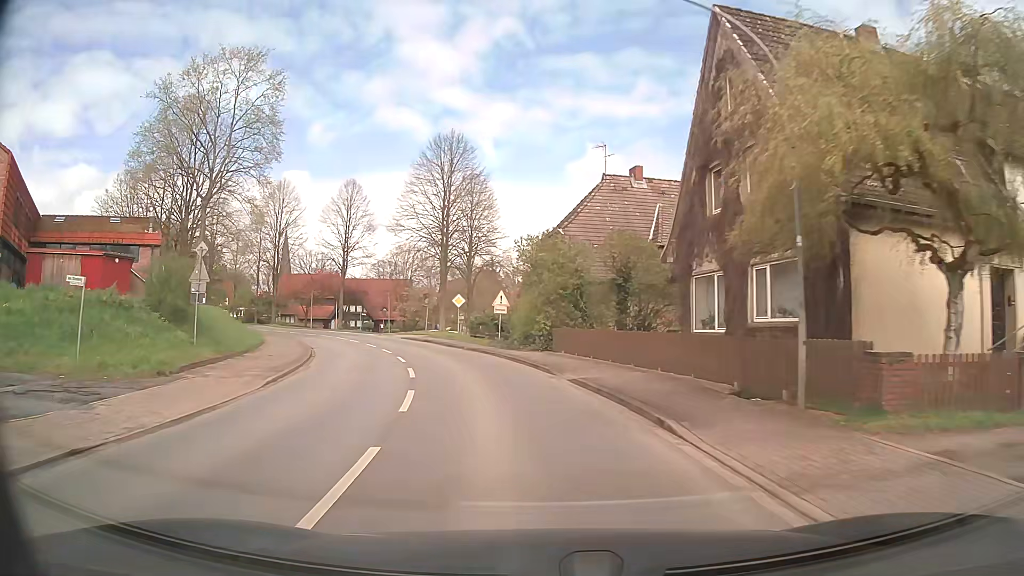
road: secondary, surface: asphalt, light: Day
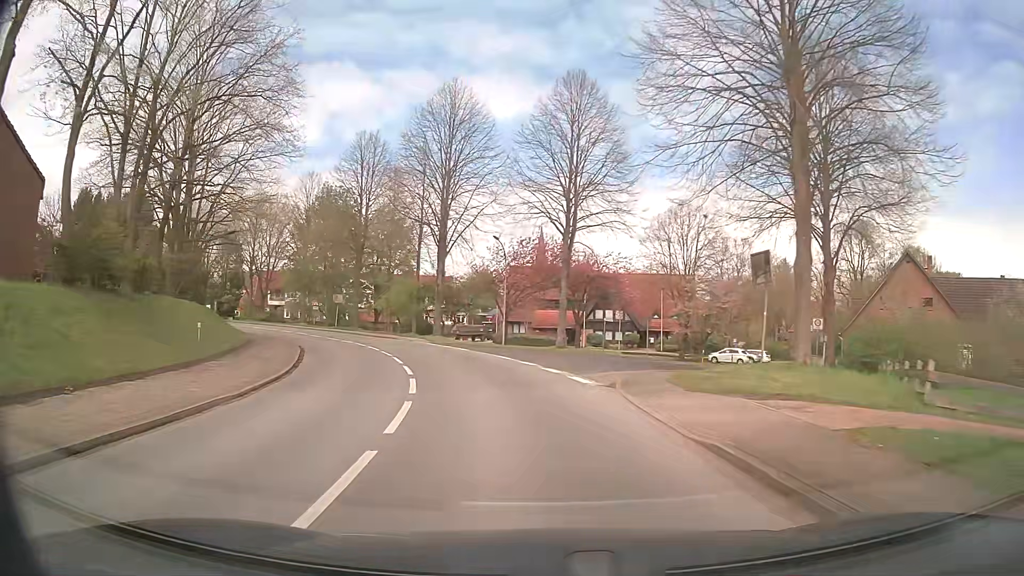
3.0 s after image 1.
(-7.2, +37.1) m; -23°
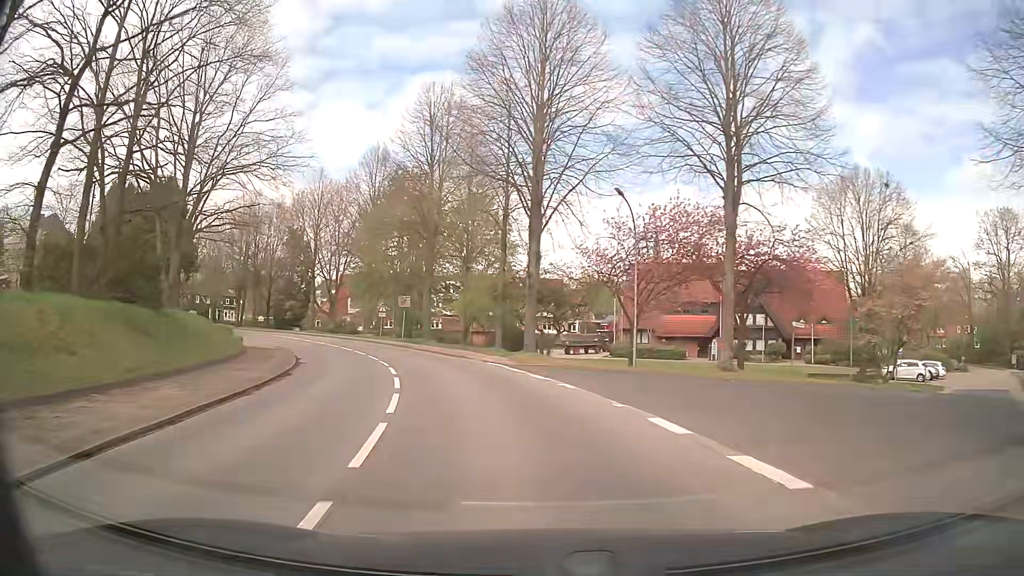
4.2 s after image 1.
(-1.2, +15.1) m; -10°
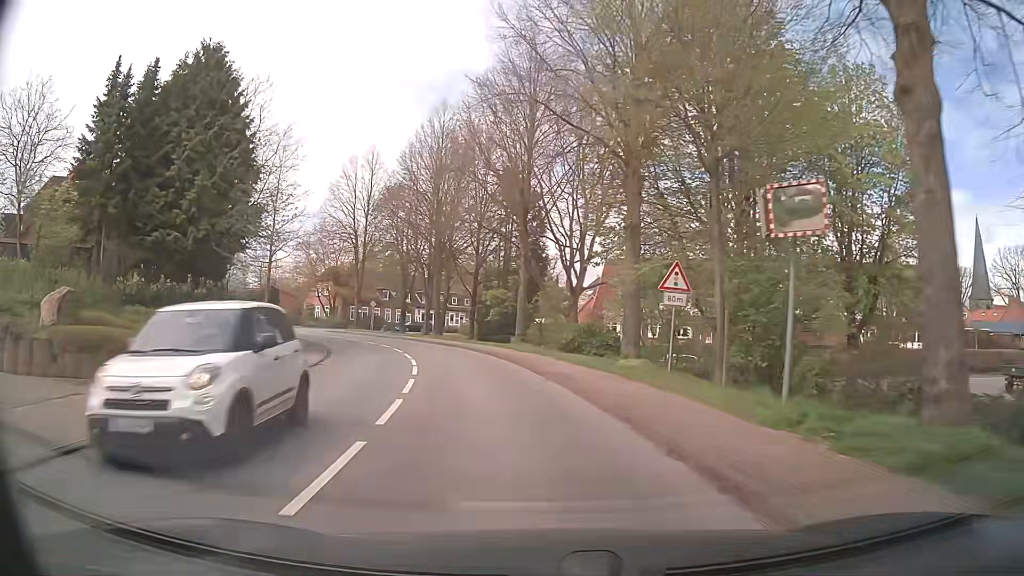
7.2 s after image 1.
(-7.9, +36.7) m; -24°
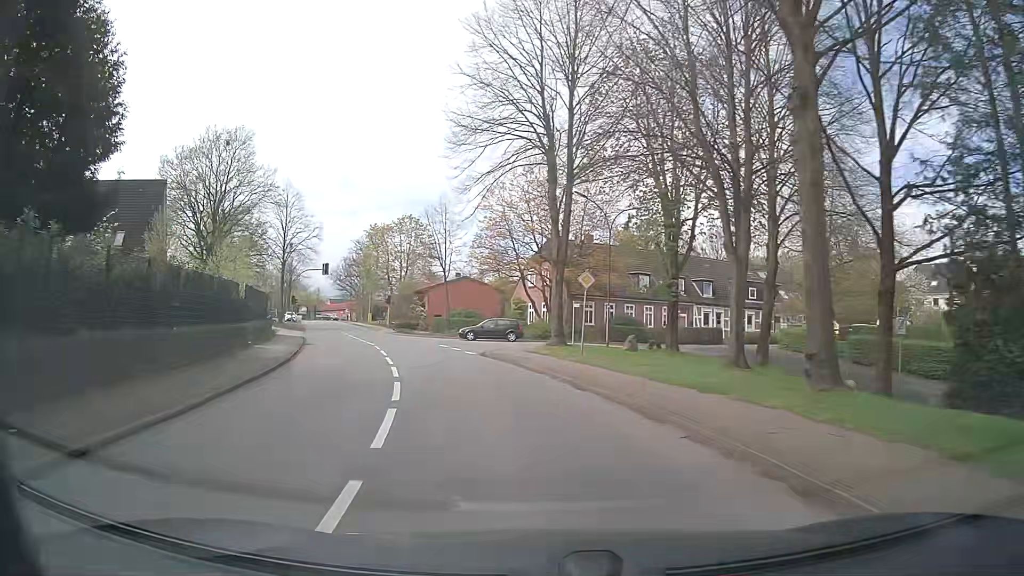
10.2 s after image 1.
(-6.8, +37.1) m; -22°
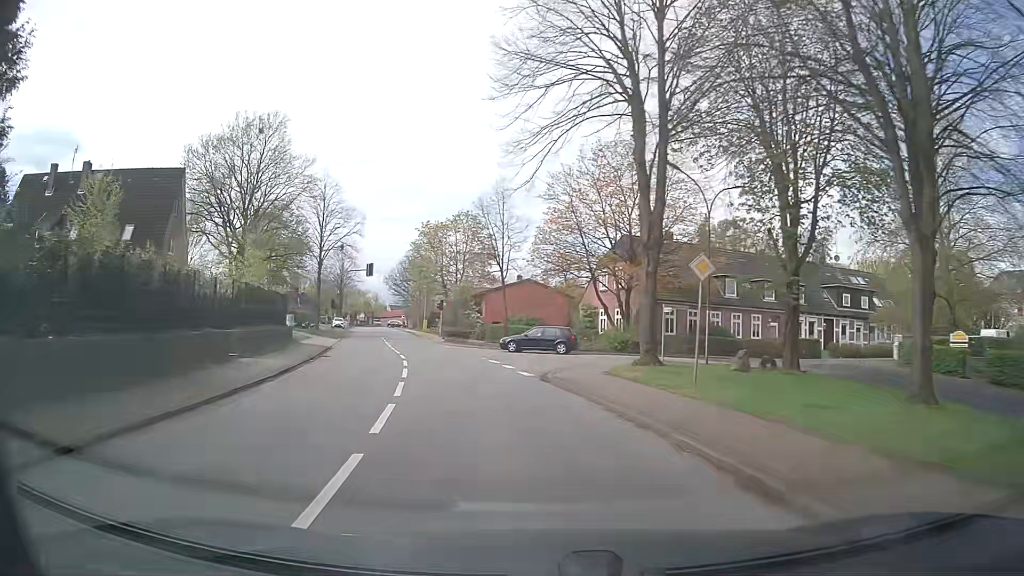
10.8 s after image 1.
(-0.4, +7.6) m; -6°
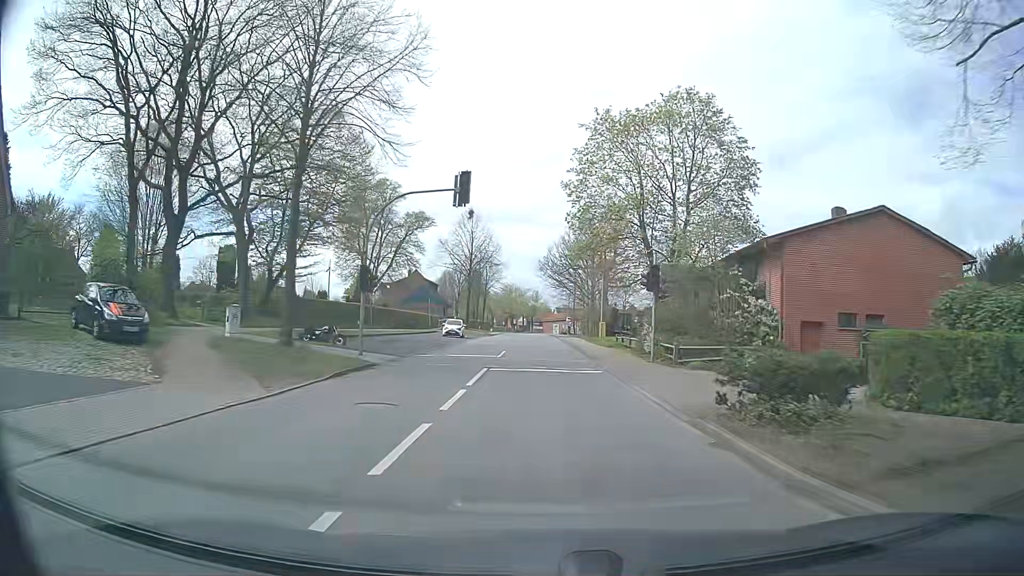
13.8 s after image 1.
(-6.6, +37.4) m; -15°
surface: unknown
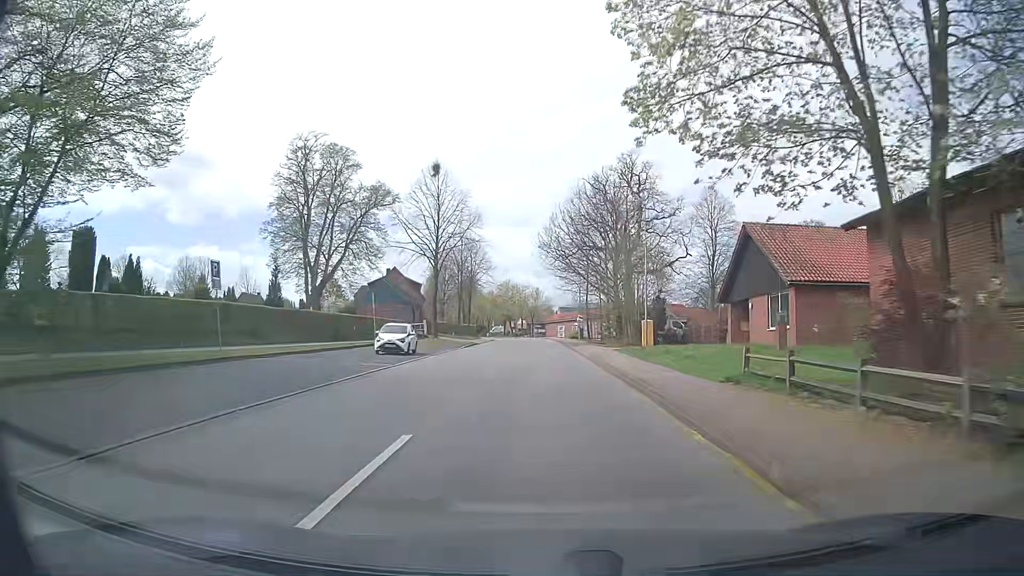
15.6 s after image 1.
(+0.2, +22.9) m; 0°
(0, +10) (0, +20) (0, +30) (0, +40) (0, +50) (0, +60) (0, +70) (-1, +80) (-1, +90) (-2, +100) m
